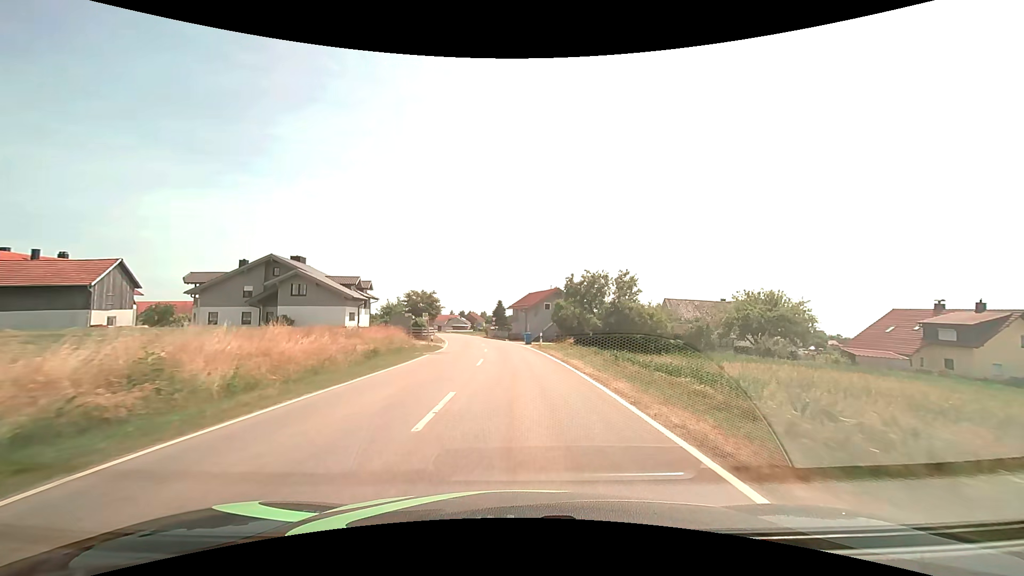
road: tertiary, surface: asphalt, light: Day
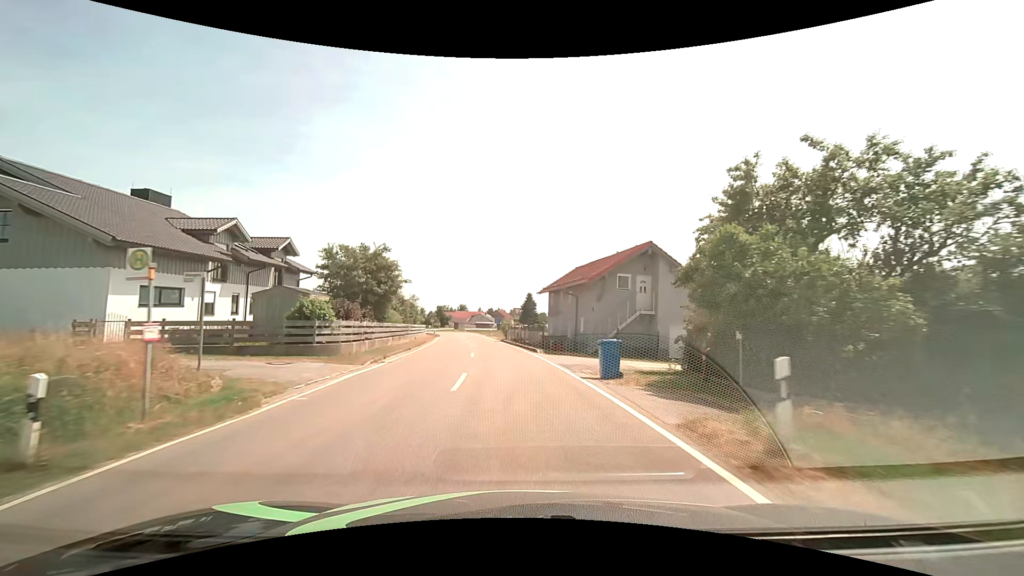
(-0.5, +31.3) m; -3°
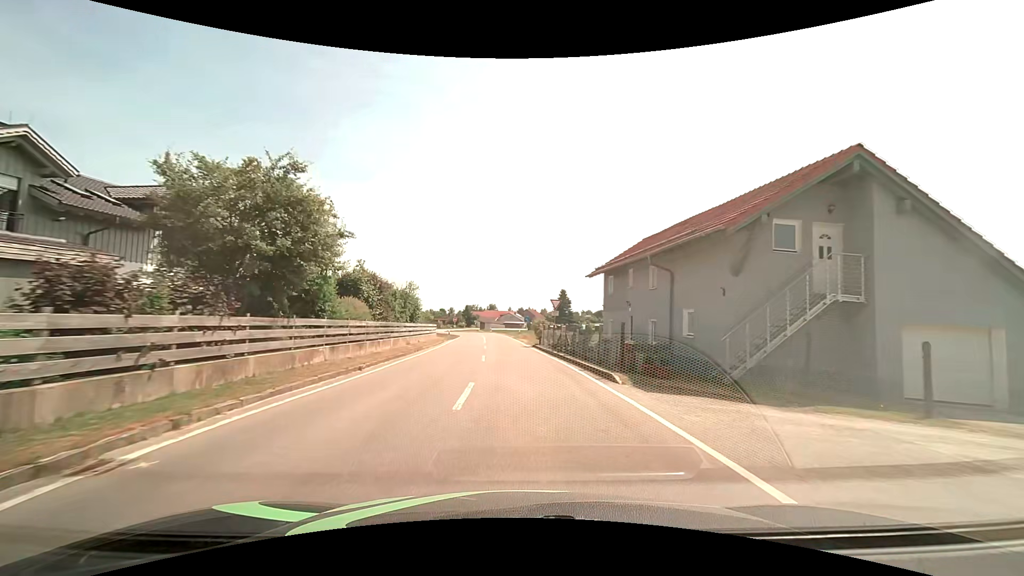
(-0.5, +14.7) m; -3°
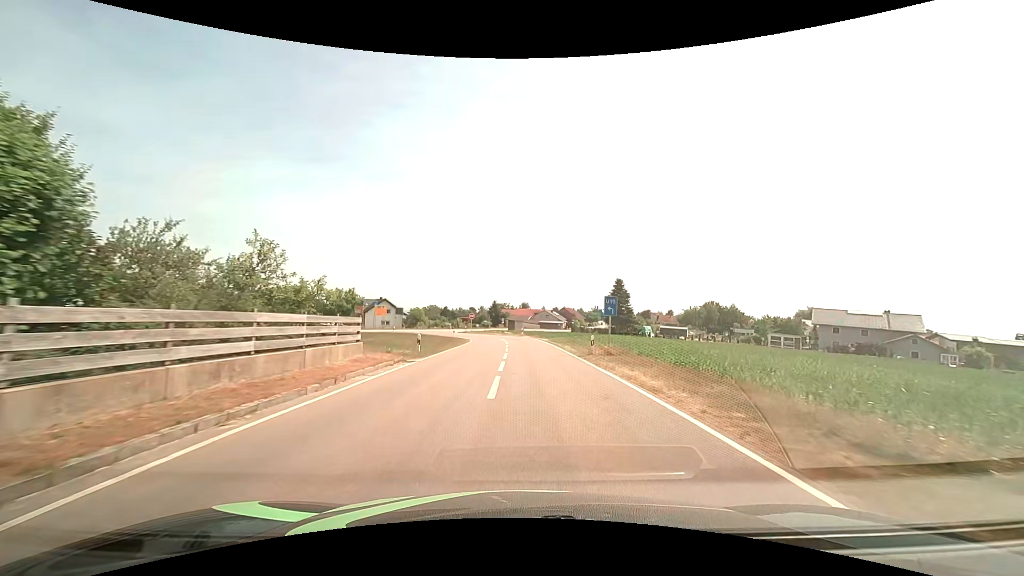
(-1.8, +33.8) m; -4°
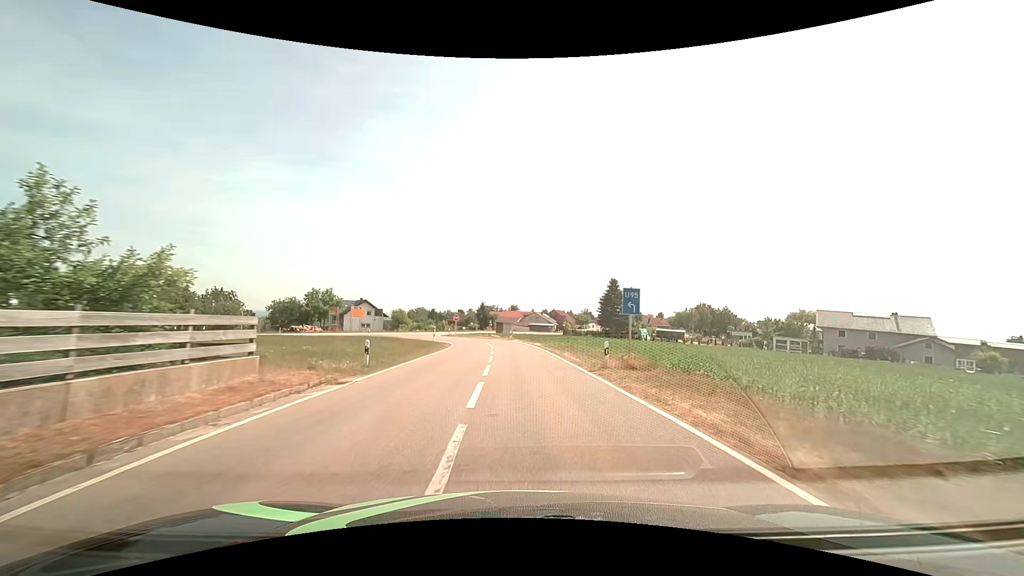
(+0.1, +6.3) m; +2°
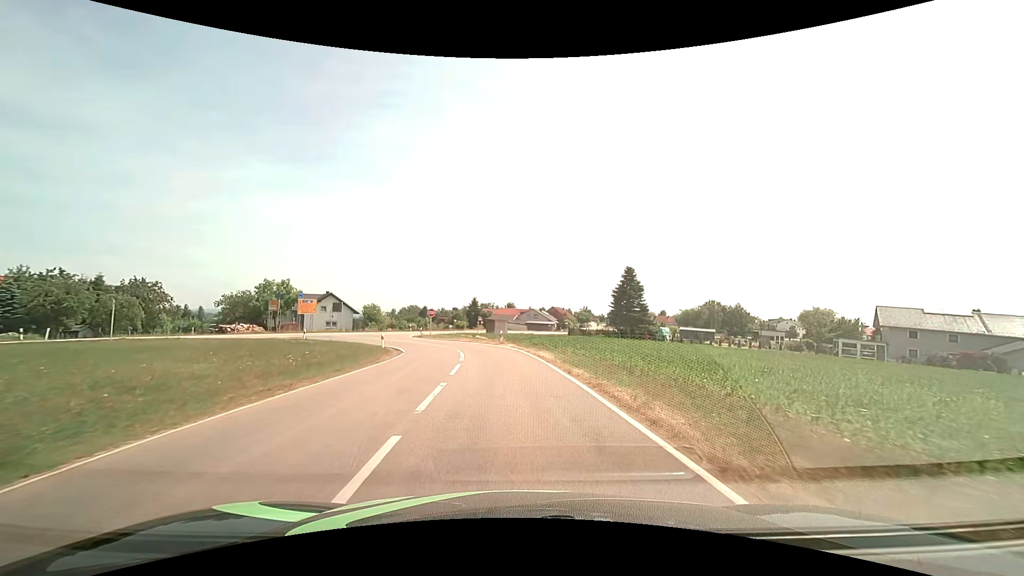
(+0.2, +17.8) m; 0°
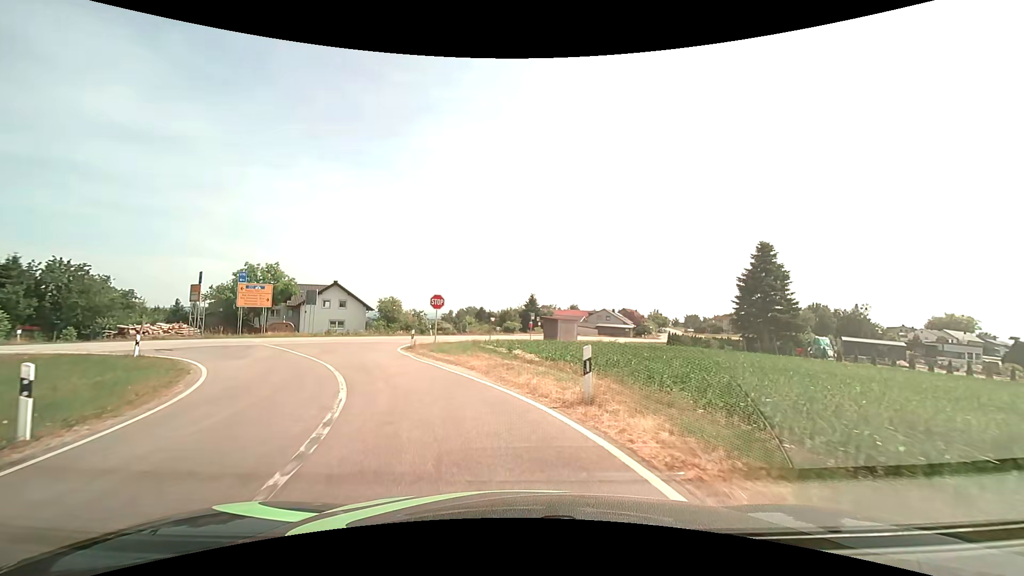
(-1.0, +26.5) m; -7°
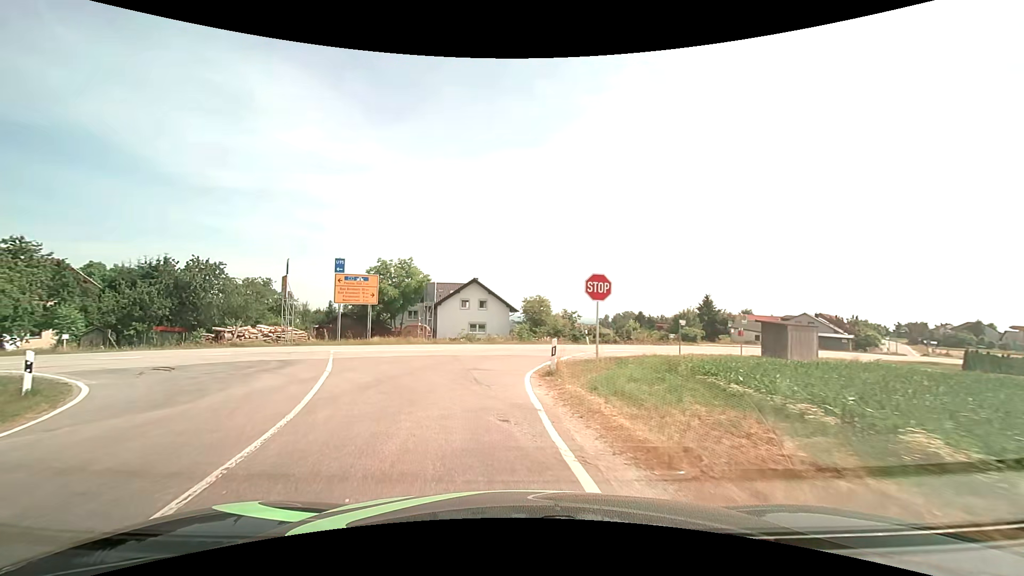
(-1.7, +13.4) m; -16°
